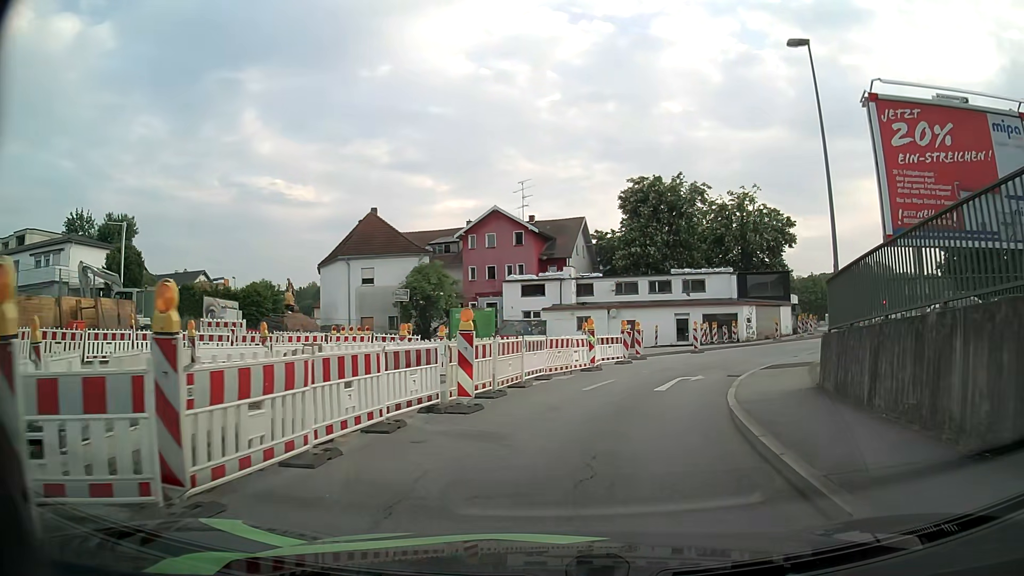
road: tertiary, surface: asphalt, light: Day
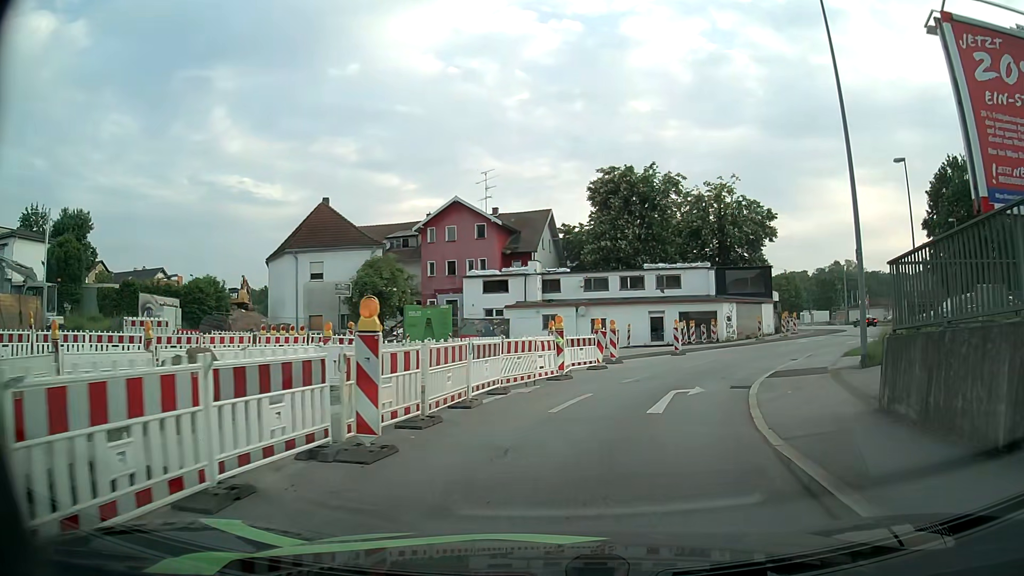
(+0.1, +3.9) m; +3°
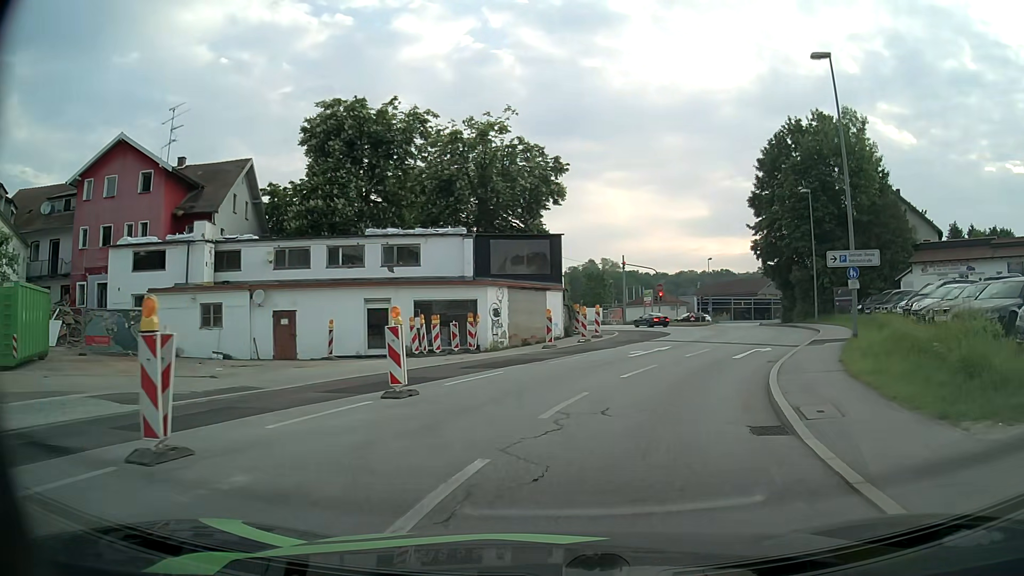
(+3.1, +18.1) m; +21°
(+1, +10) (+4, +19) (+7, +29) (+10, +38) (+12, +48) (+11, +58) (+10, +68) (+6, +78) (+3, +87) (-1, +96) m
